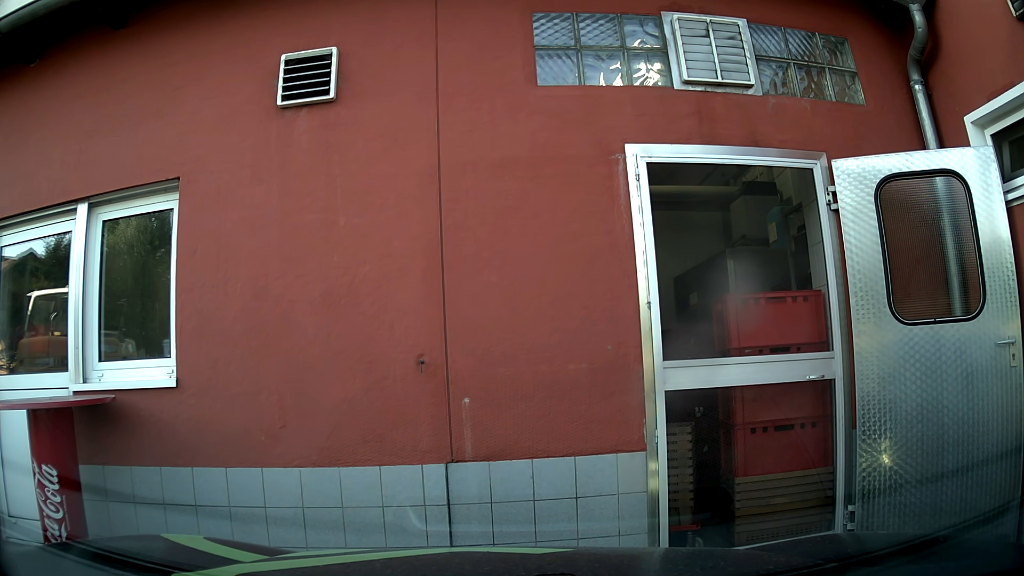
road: tertiary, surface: asphalt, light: Day
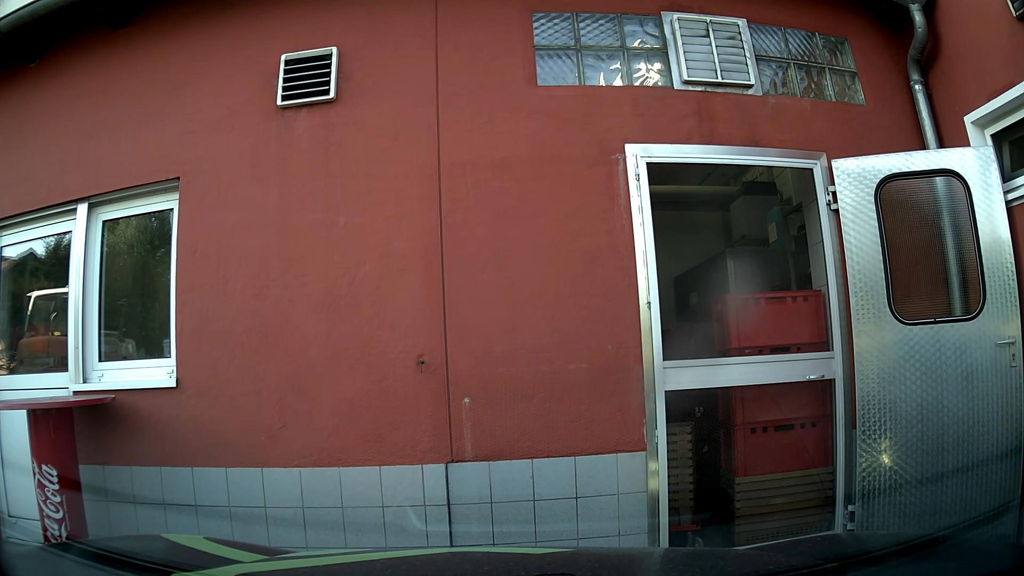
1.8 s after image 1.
(0.0, 0.0) m; 0°
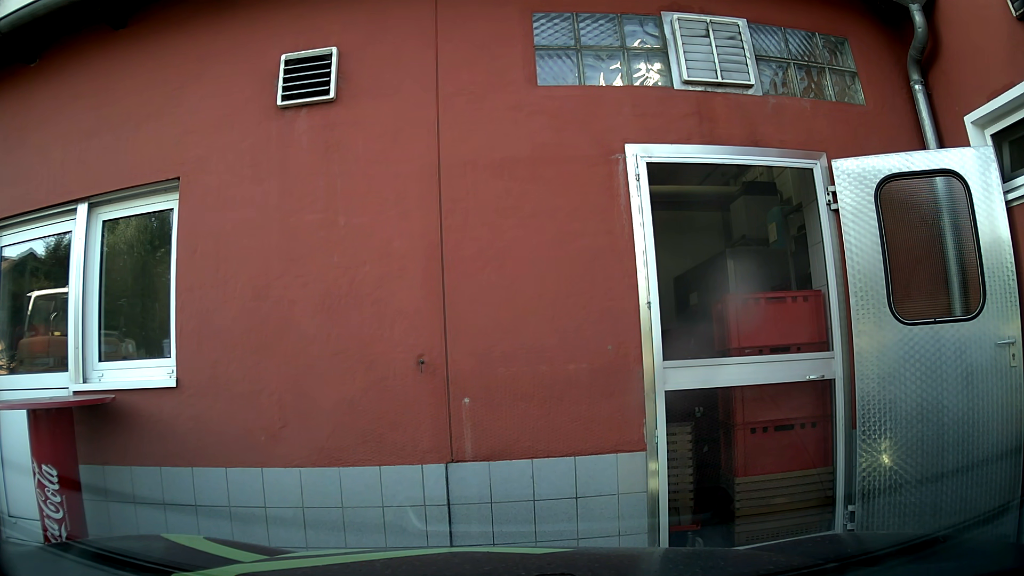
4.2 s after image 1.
(0.0, 0.0) m; 0°
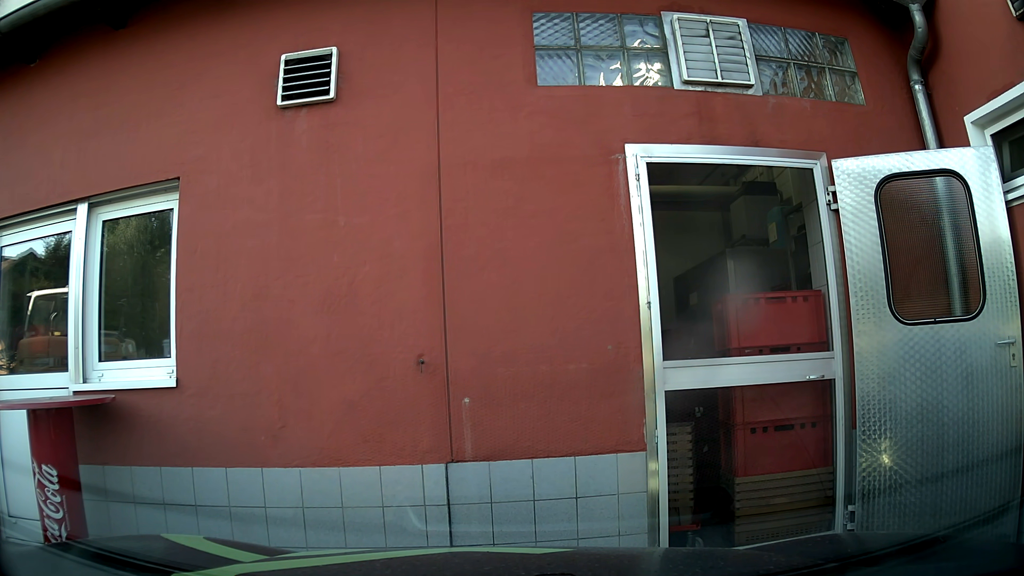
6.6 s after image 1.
(0.0, 0.0) m; 0°
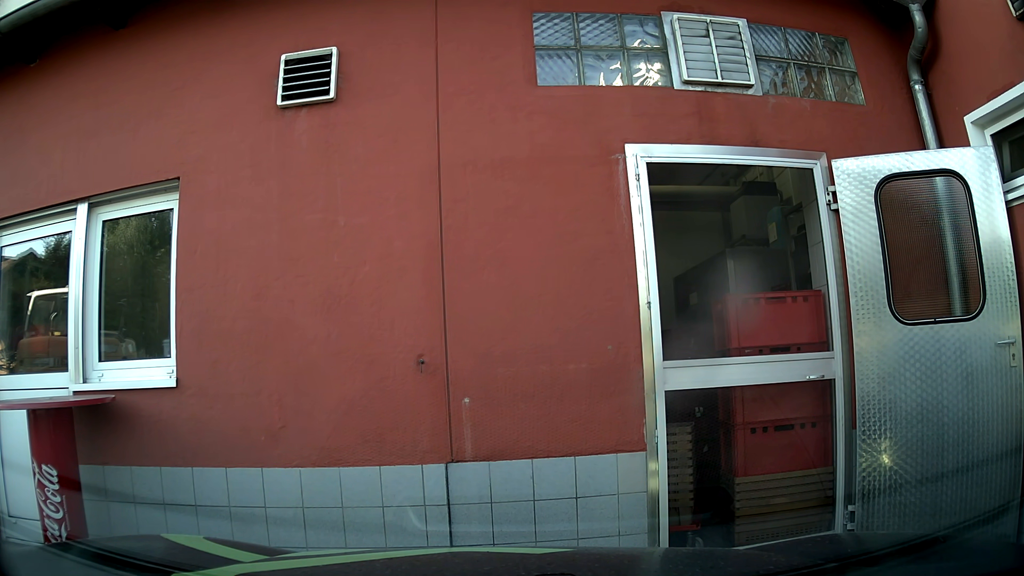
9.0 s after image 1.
(0.0, 0.0) m; 0°
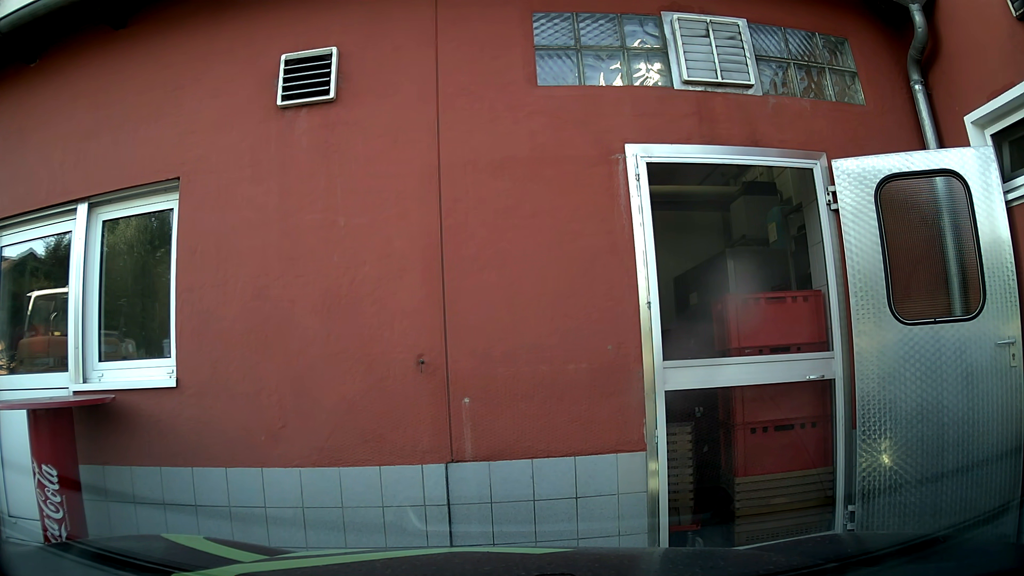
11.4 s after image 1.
(0.0, 0.0) m; 0°
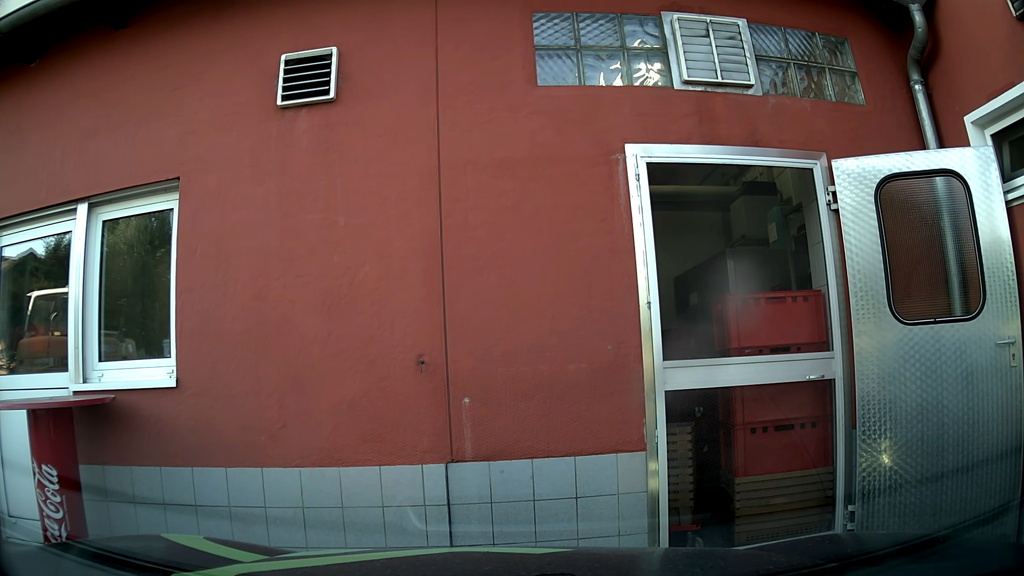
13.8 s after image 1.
(0.0, 0.0) m; 0°
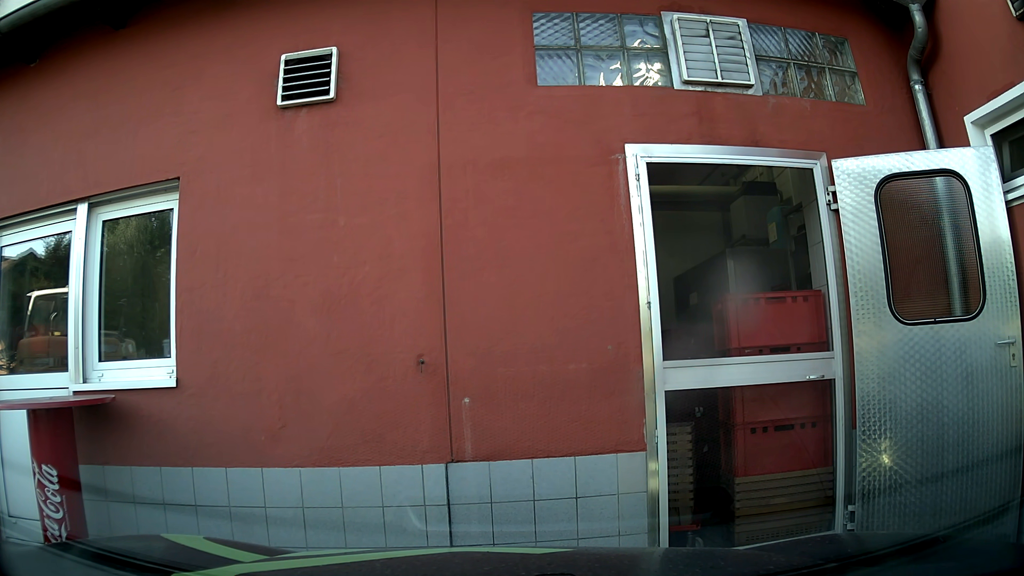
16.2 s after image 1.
(0.0, 0.0) m; 0°
